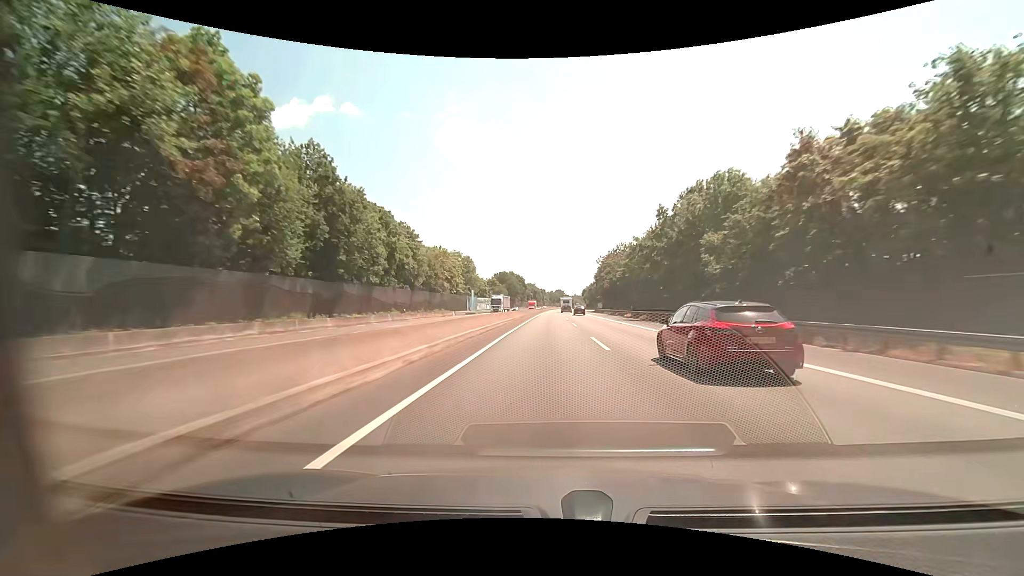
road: motorway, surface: asphalt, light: Day
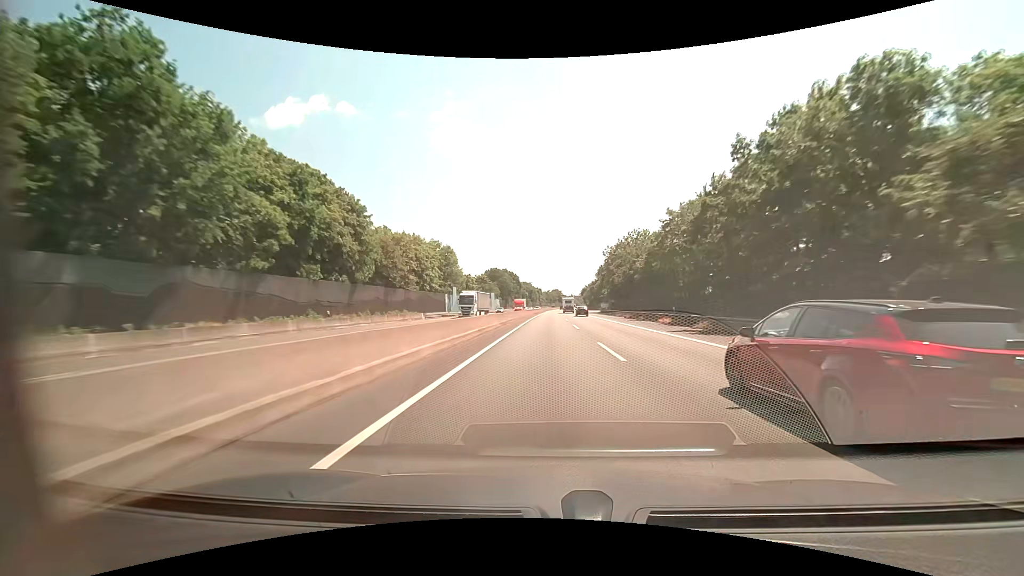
(+0.1, +20.8) m; 0°
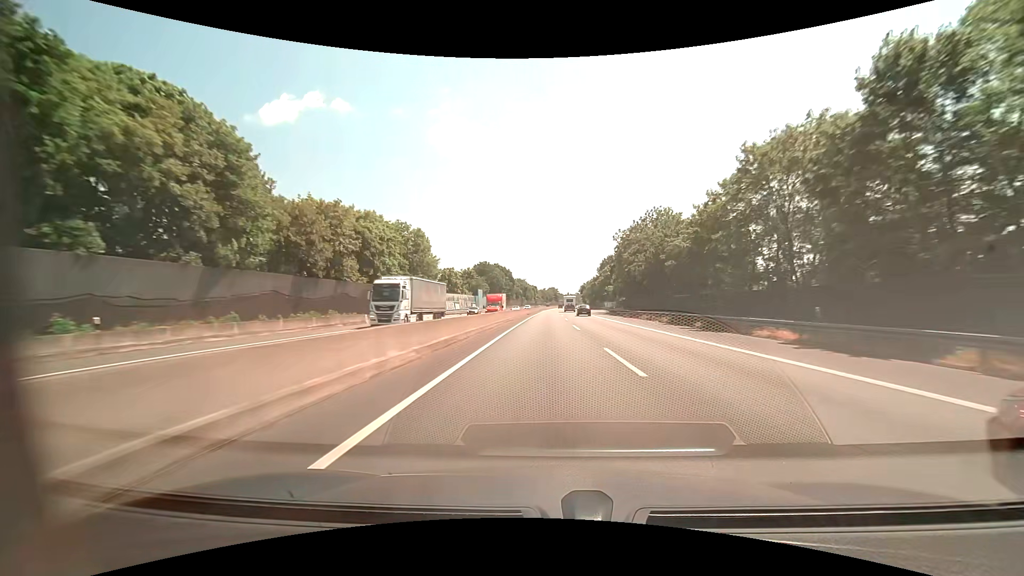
(+0.1, +20.8) m; +1°
(0, +10) (0, +20) (0, +30) (0, +40) (0, +50) (0, +60) (0, +70) (+1, +80) (+1, +90) (+1, +100) m
